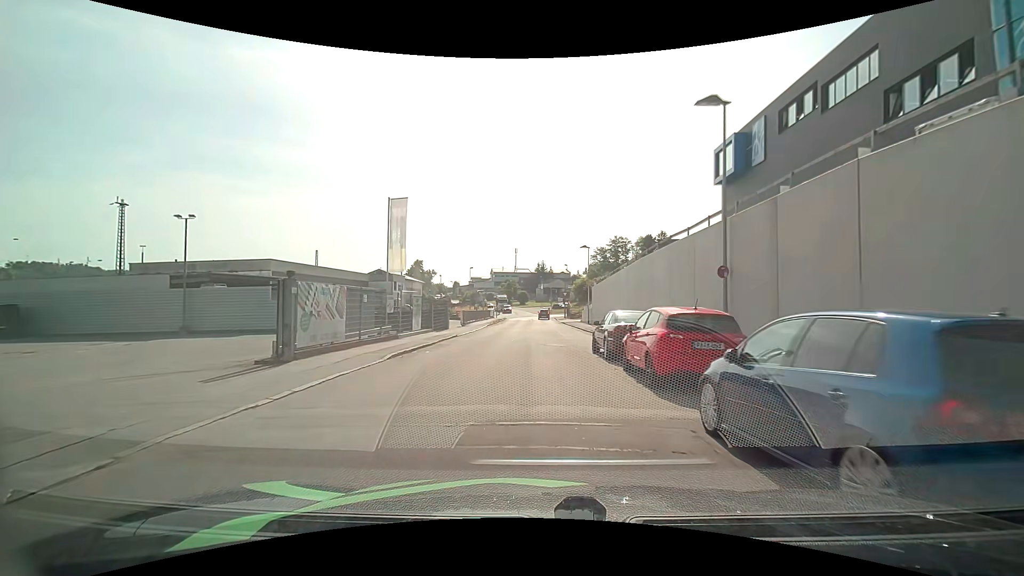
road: residential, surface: asphalt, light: Day
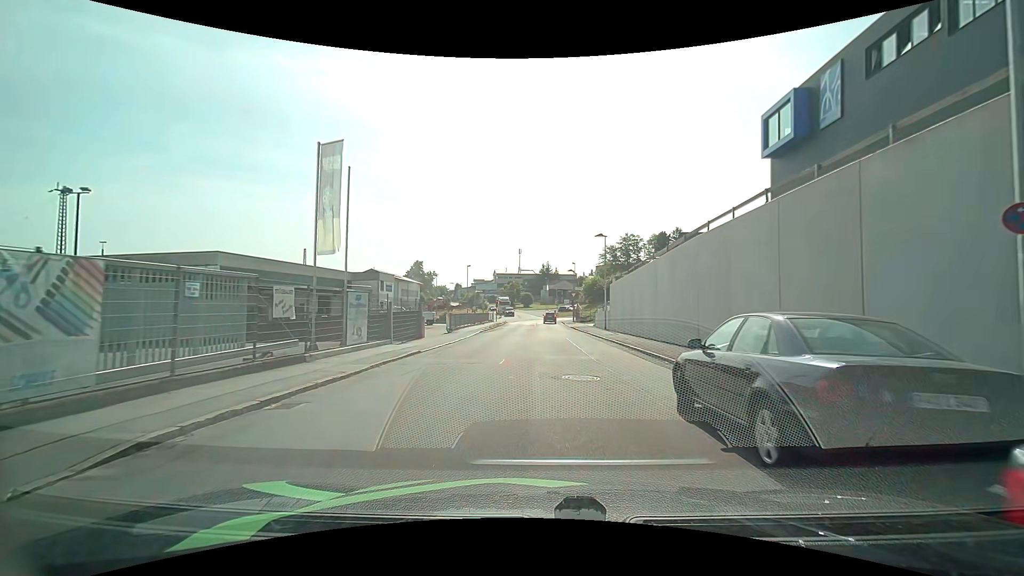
(-0.1, +9.6) m; -1°
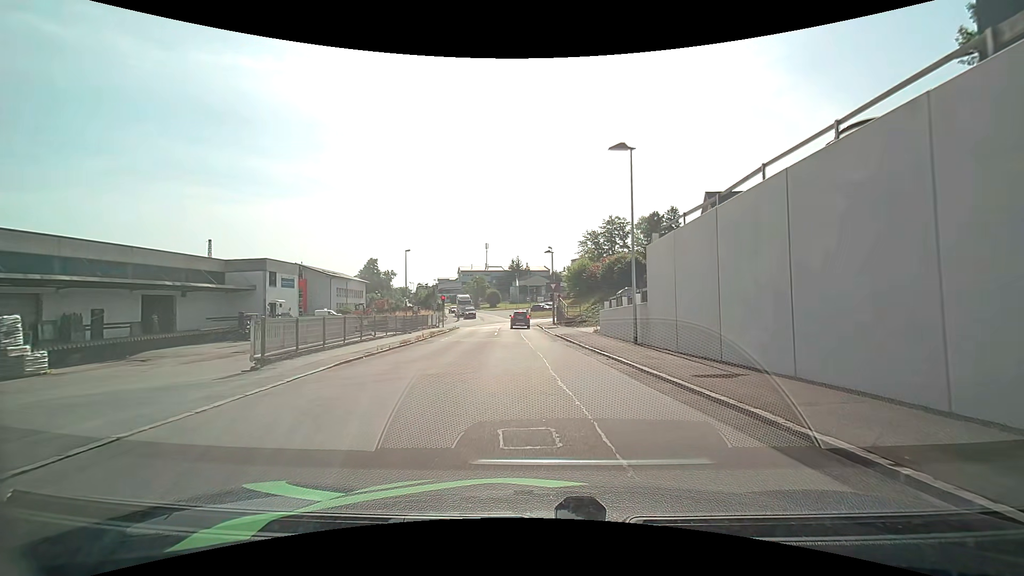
(+0.5, +22.8) m; +3°
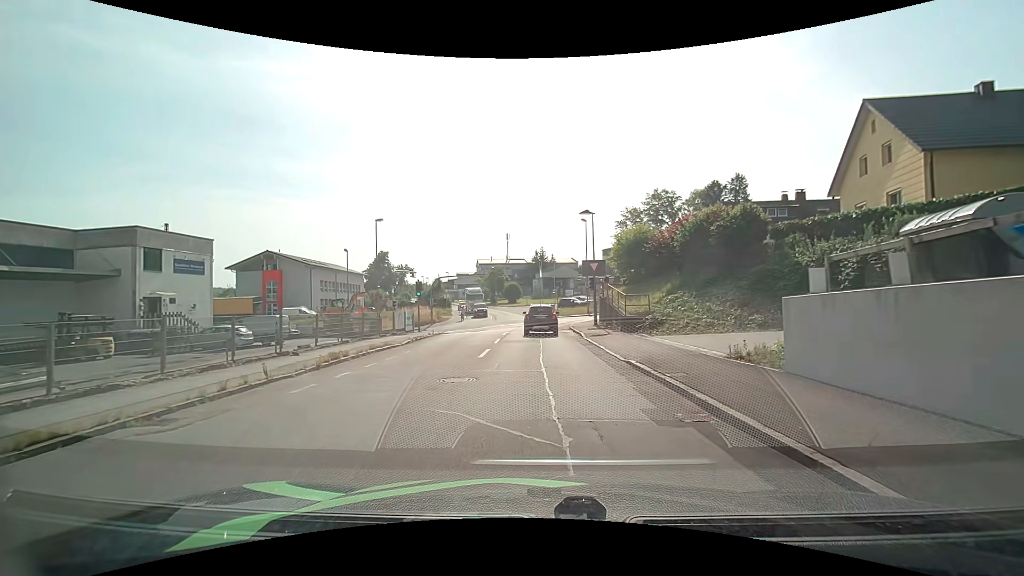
(-0.2, +19.3) m; -3°
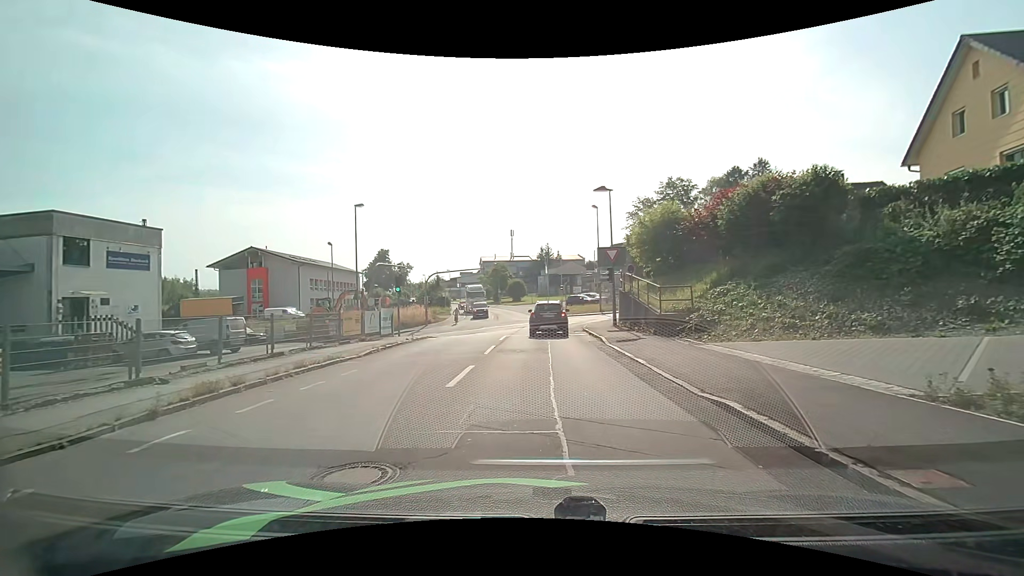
(0.0, +5.9) m; 0°
(0, +10) (0, +20) (0, +30) (-2, +40) (-9, +46) (-19, +48) (-29, +49) (-39, +50) (-49, +50) (-59, +50) m
